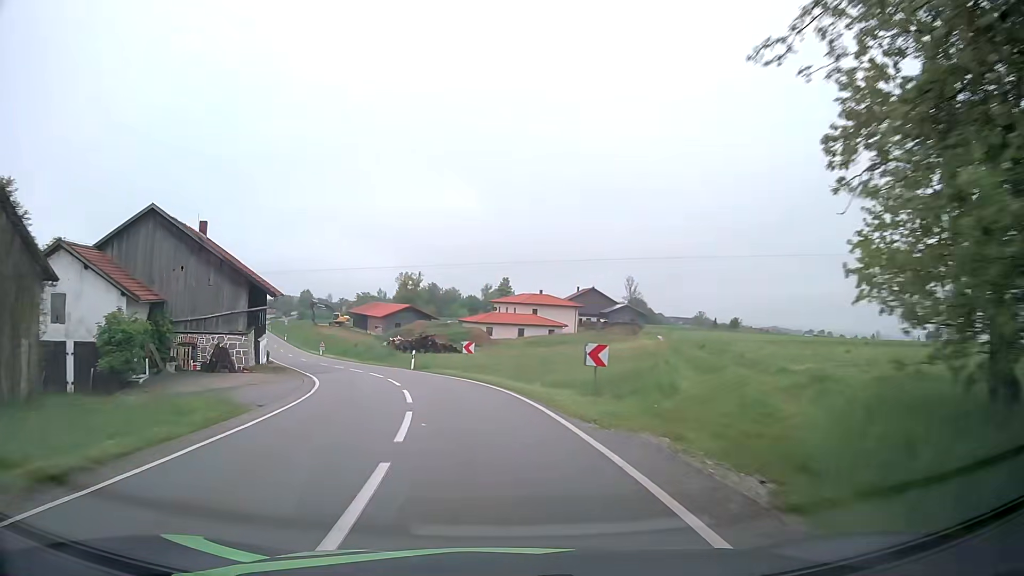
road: tertiary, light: Day
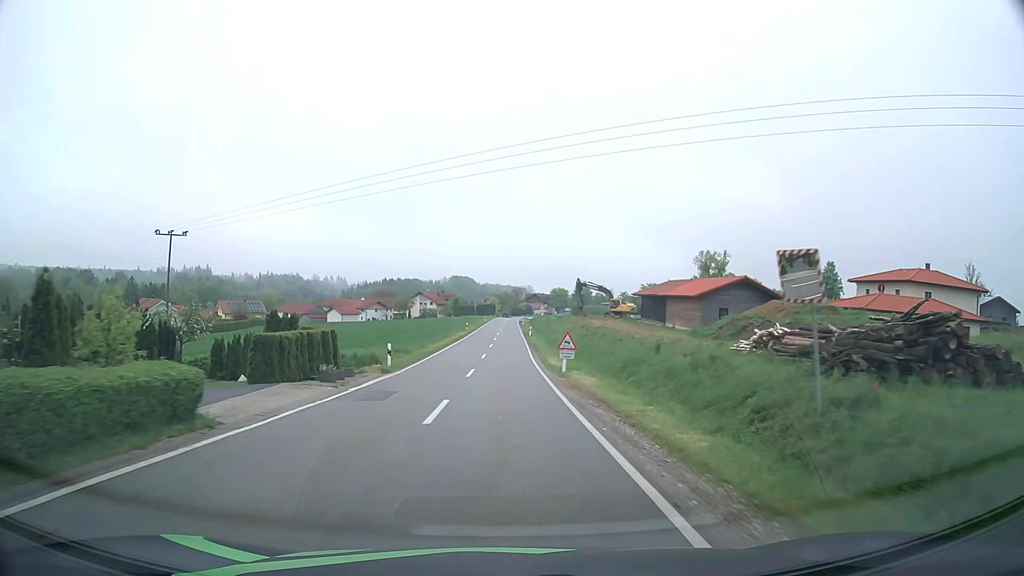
(-11.3, +45.9) m; -25°
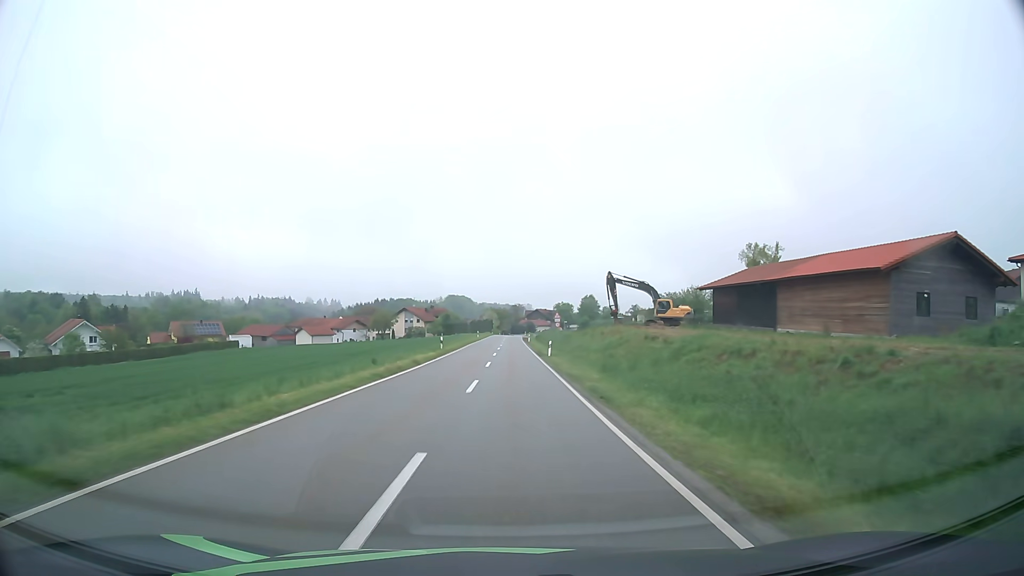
(-0.3, +31.1) m; 0°
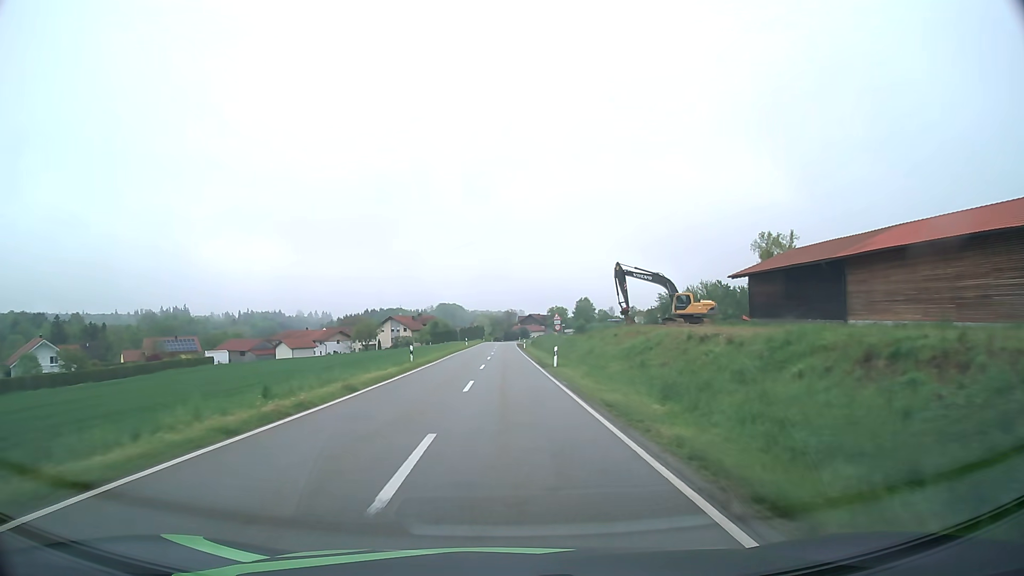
(+0.1, +10.8) m; +1°
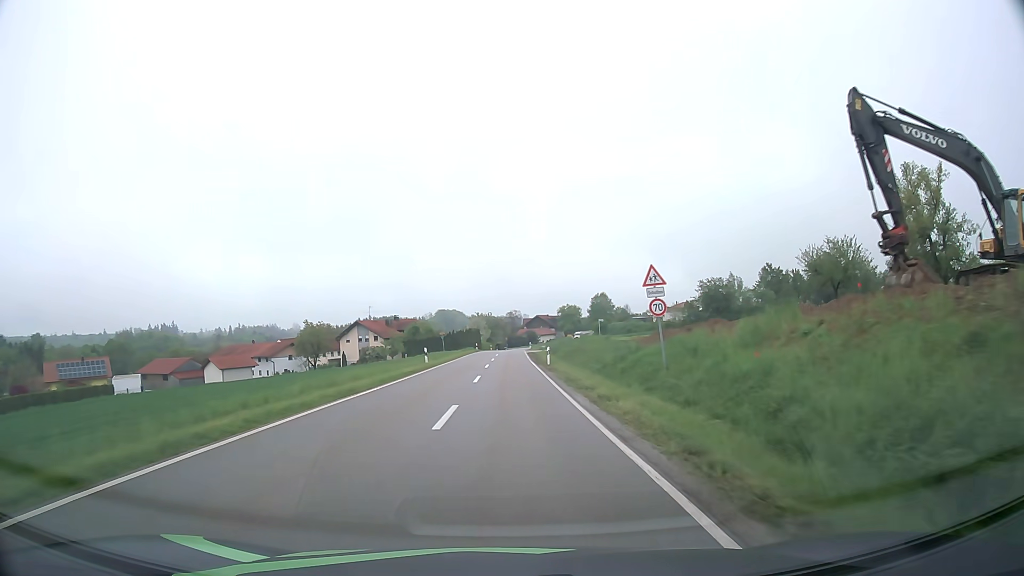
(-0.1, +42.9) m; 0°
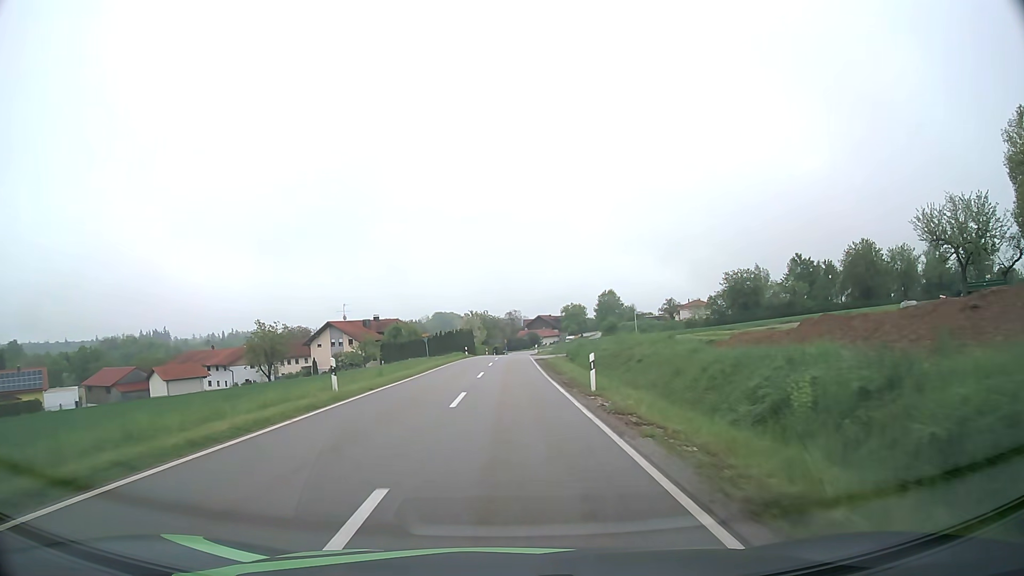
(0.0, +20.6) m; 0°
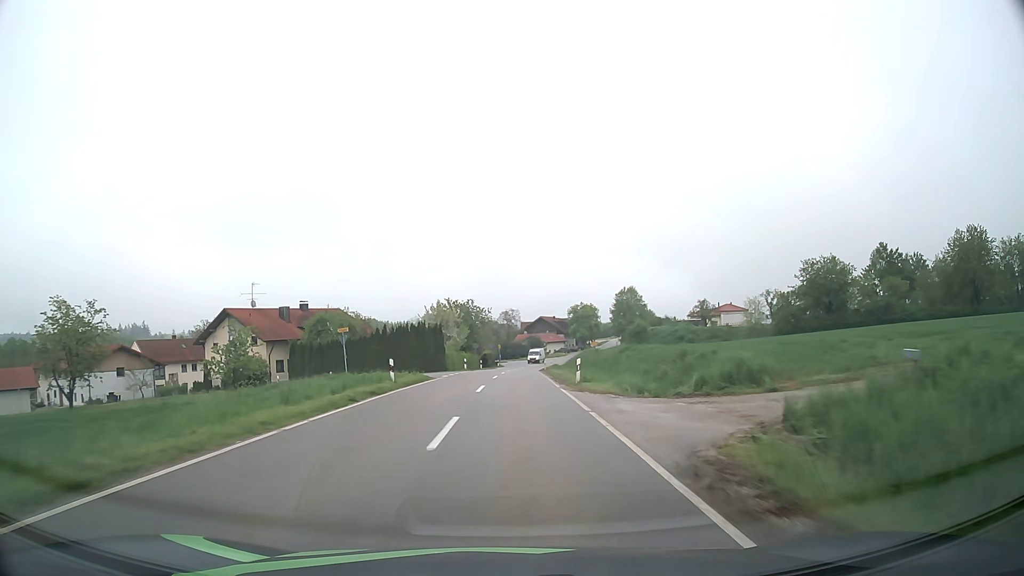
(-0.1, +41.6) m; 0°
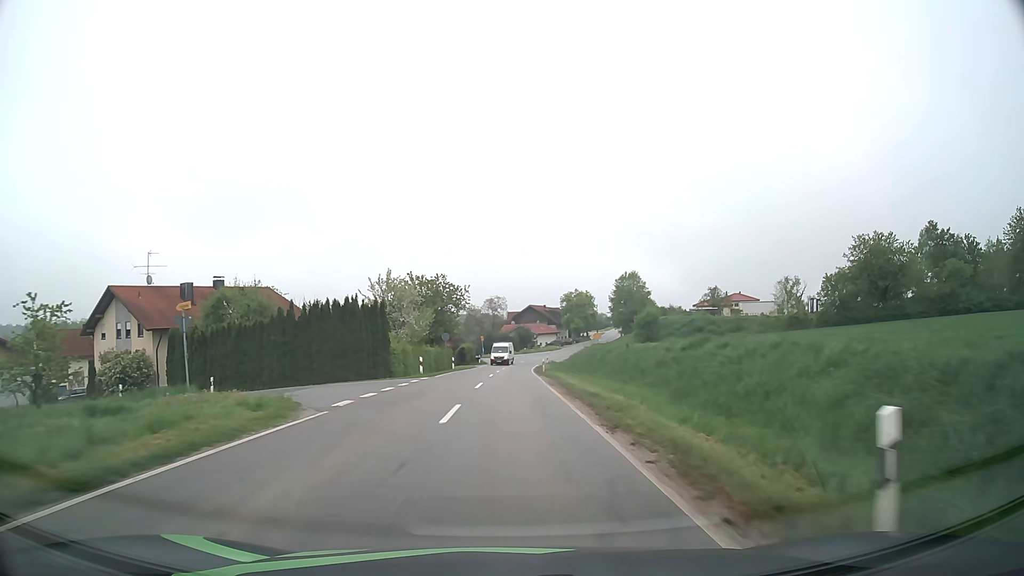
(+0.2, +21.2) m; +1°
(0, +10) (0, +20) (0, +30) (0, +40) (+1, +50) (+1, +60) (+1, +70) (+2, +80) (+4, +90) (+6, +100) m
